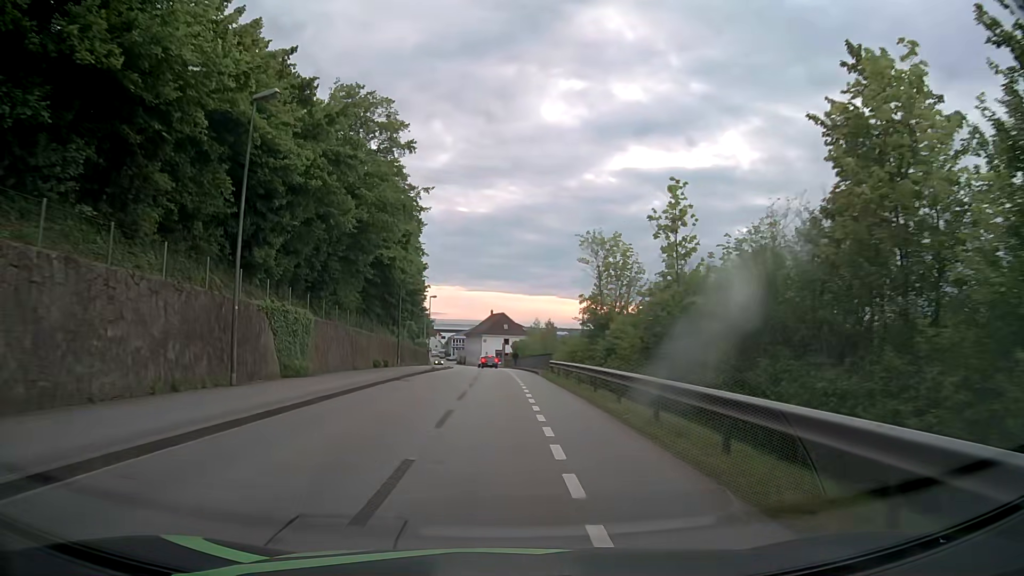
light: Day
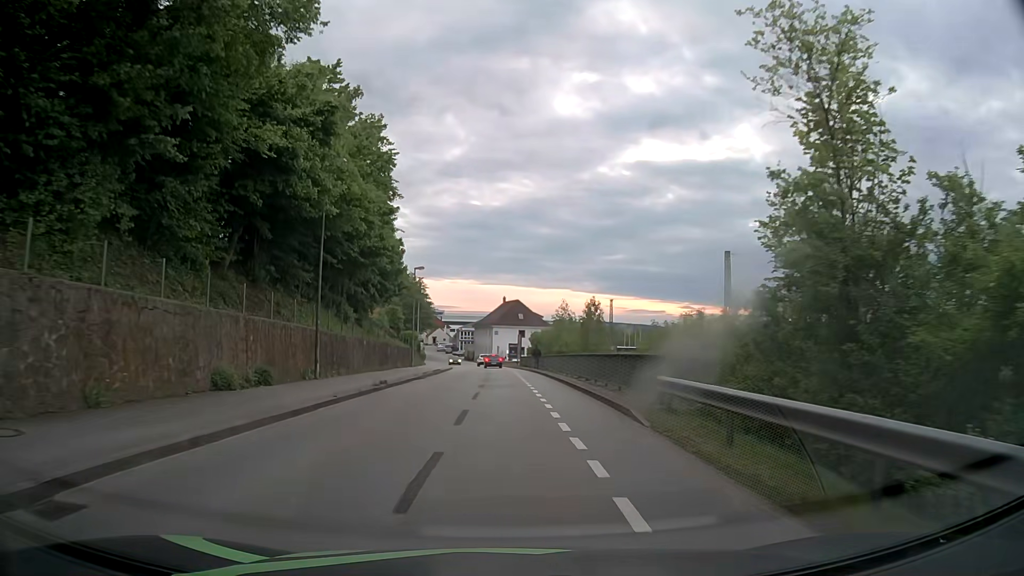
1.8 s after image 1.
(-0.2, +23.5) m; -1°
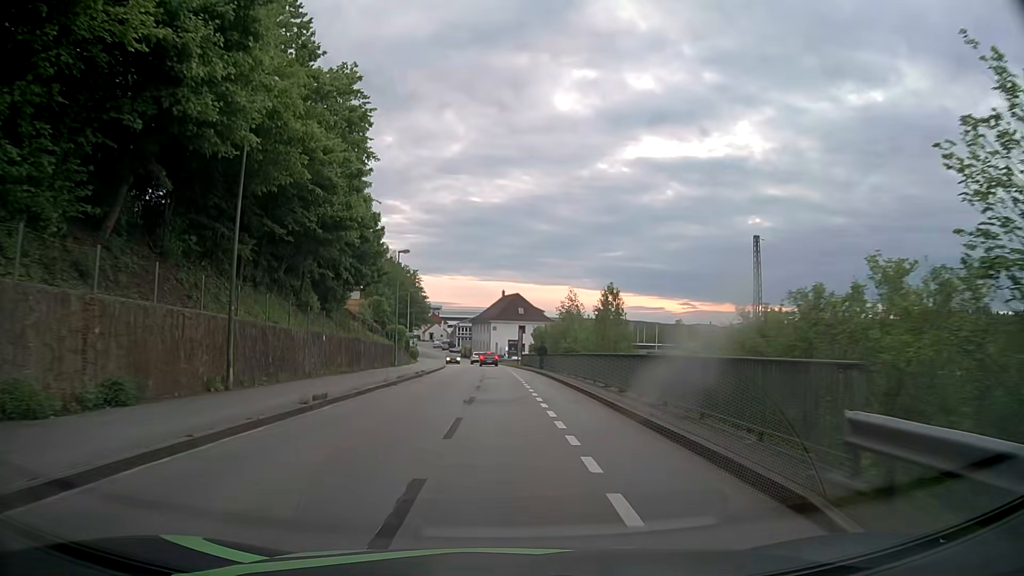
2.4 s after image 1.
(0.0, +7.8) m; 0°
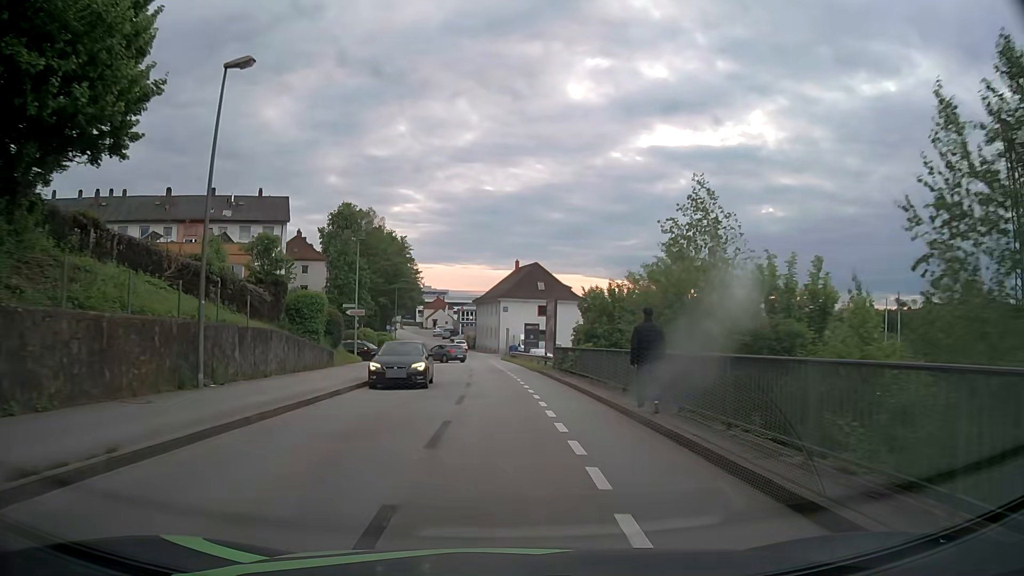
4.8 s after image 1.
(-0.3, +31.2) m; -1°
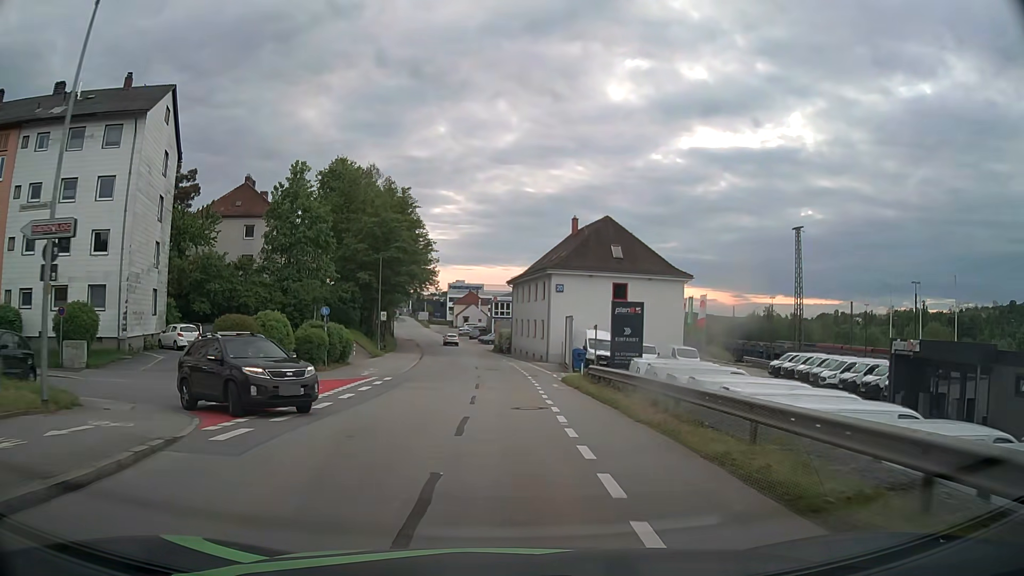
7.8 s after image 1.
(-0.9, +34.3) m; -3°
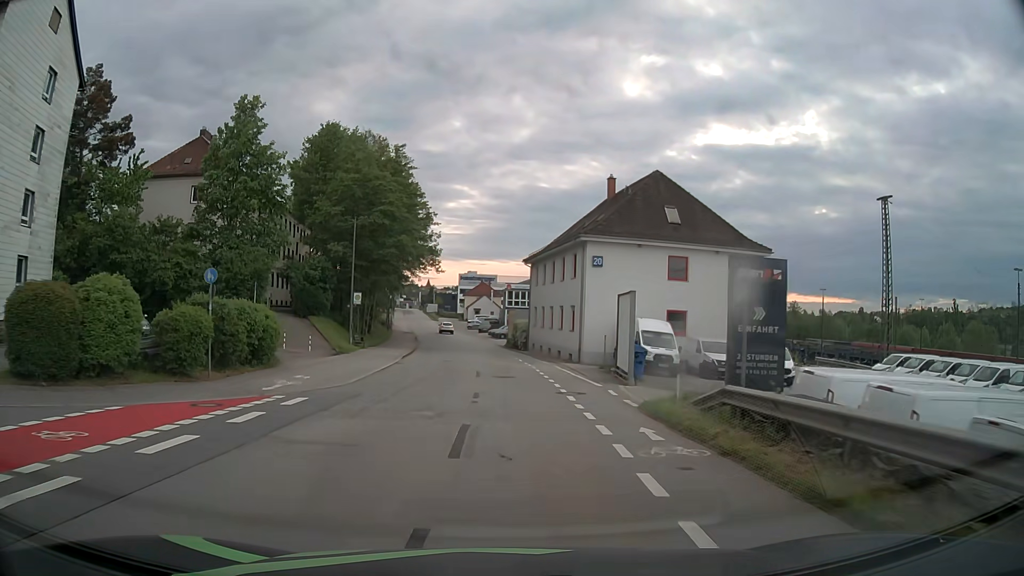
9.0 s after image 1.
(-0.2, +14.3) m; -1°
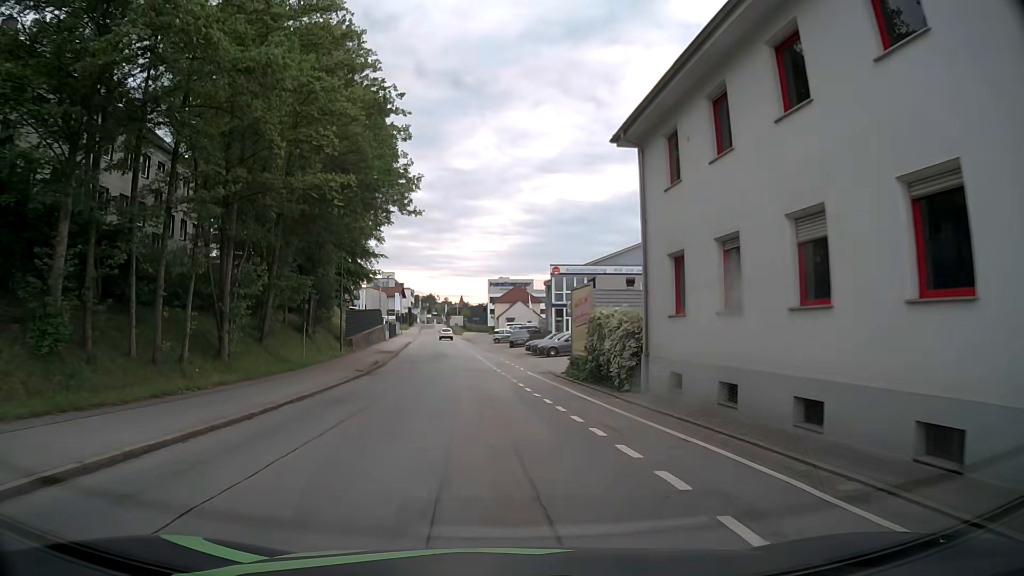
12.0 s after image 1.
(-0.8, +37.1) m; -3°
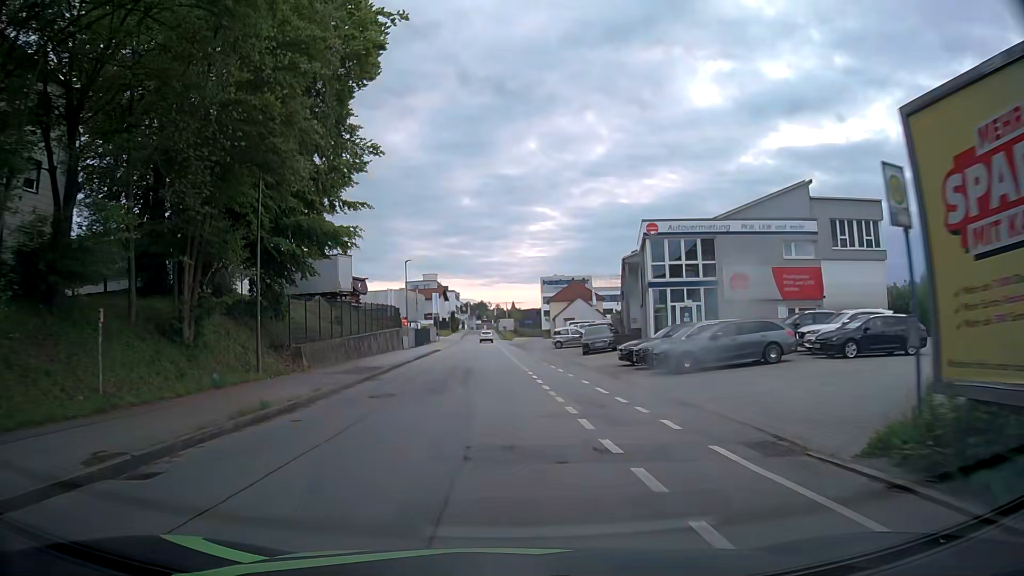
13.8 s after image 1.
(-0.8, +22.4) m; -4°
(0, +10) (0, +20) (-1, +30) (-1, +40) (-2, +50) (-2, +60) (-2, +70) (-3, +80) (-3, +90) (-3, +100) m
